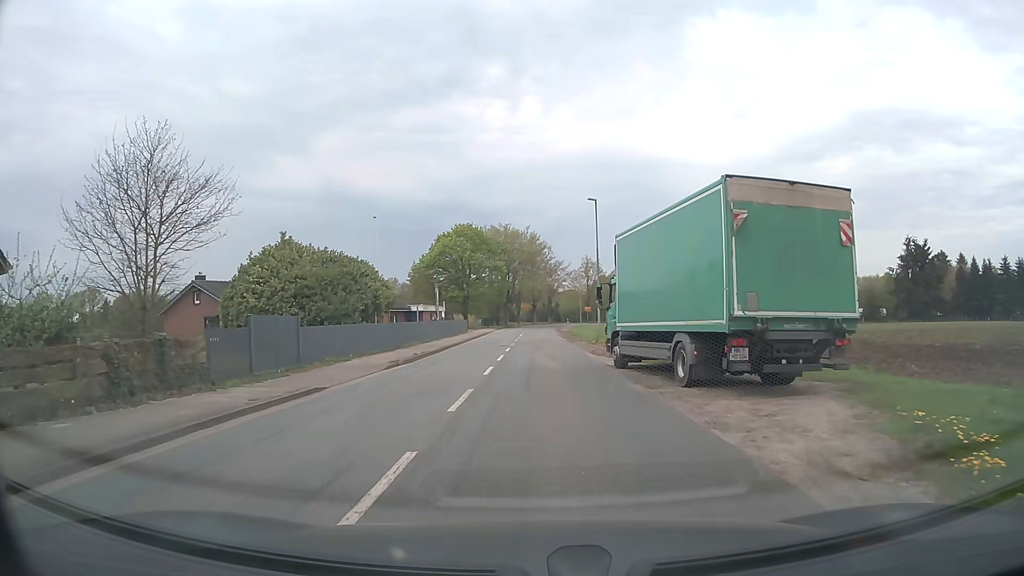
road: tertiary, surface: asphalt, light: Day
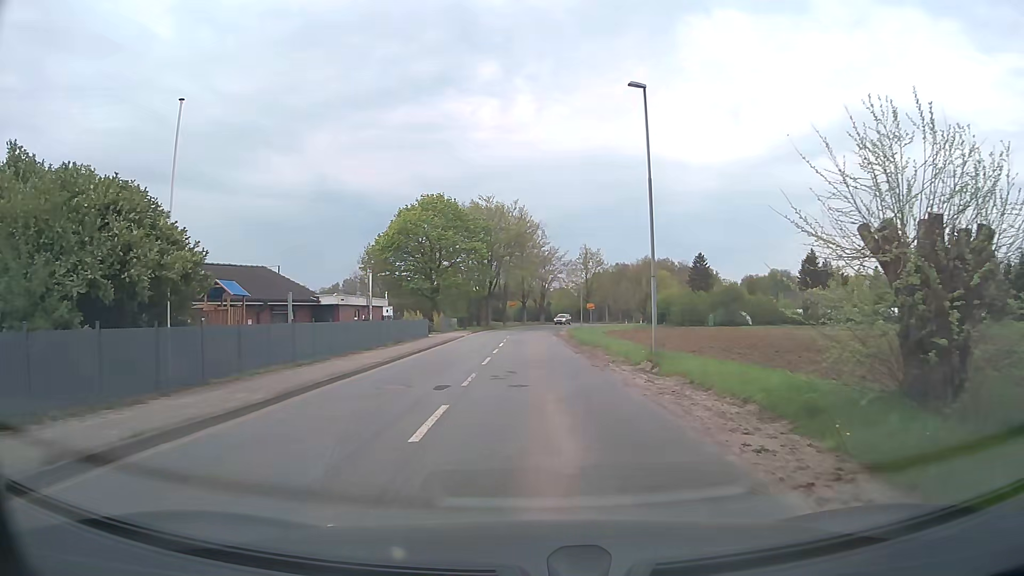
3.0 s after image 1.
(+0.1, +21.2) m; +1°
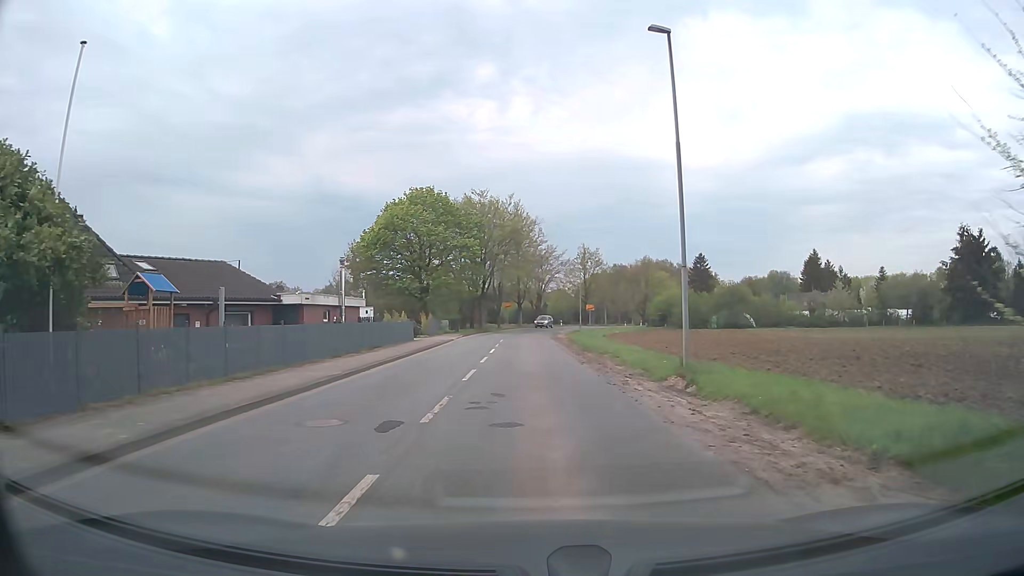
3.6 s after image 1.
(0.0, +4.7) m; -1°
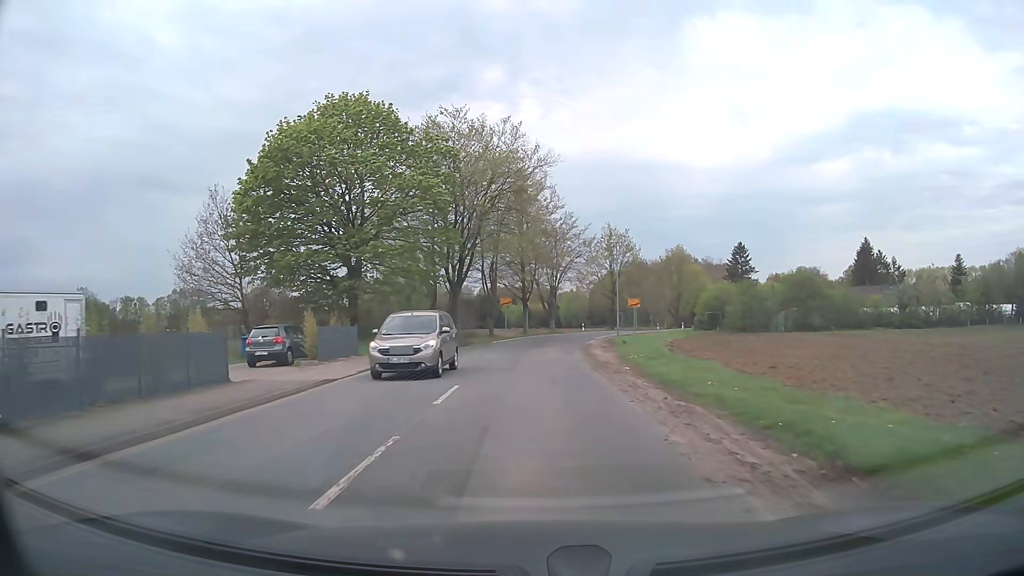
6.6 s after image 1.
(+0.1, +29.5) m; -1°
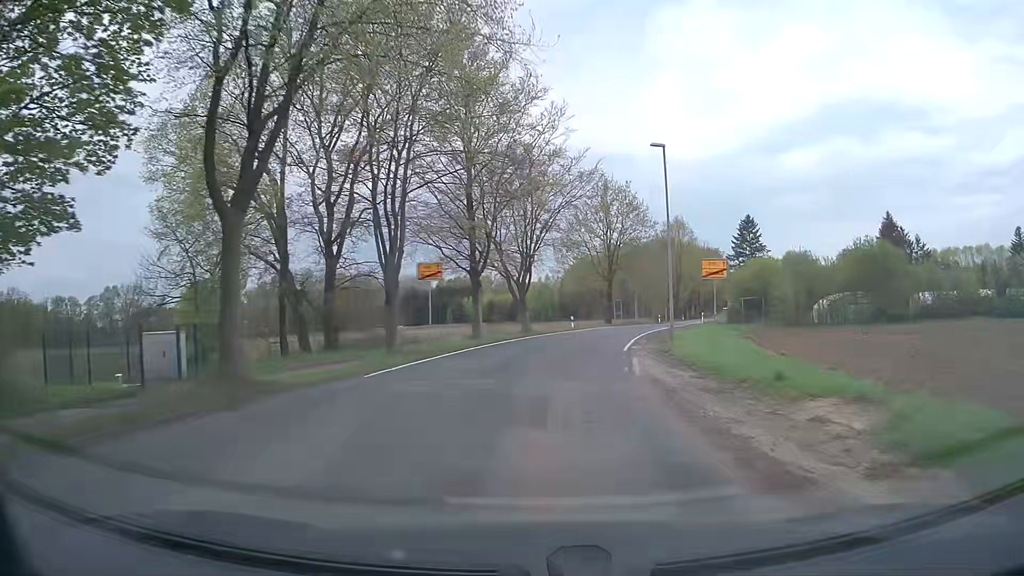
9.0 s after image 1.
(+0.3, +29.0) m; +3°
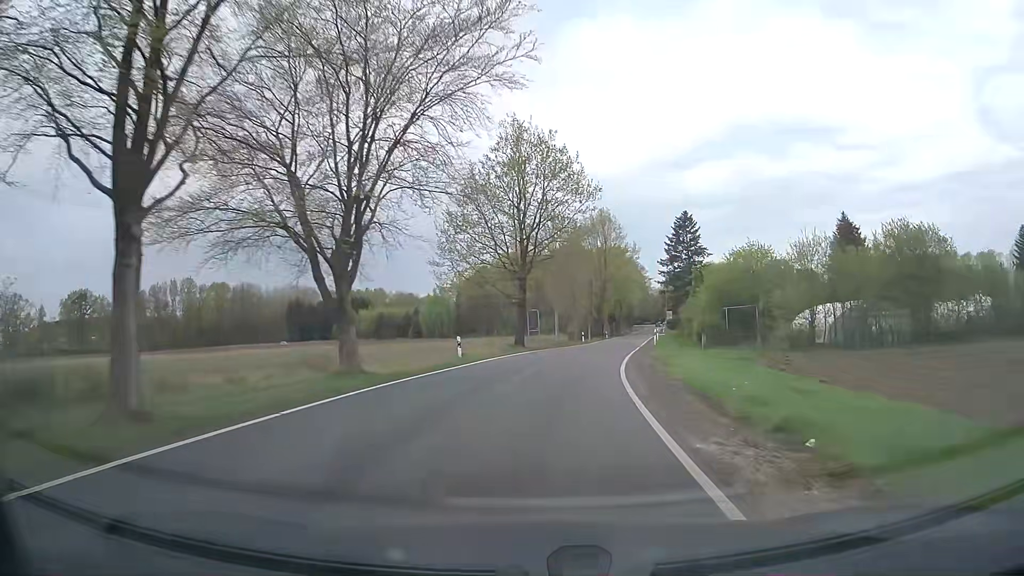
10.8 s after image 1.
(+1.5, +23.5) m; +8°
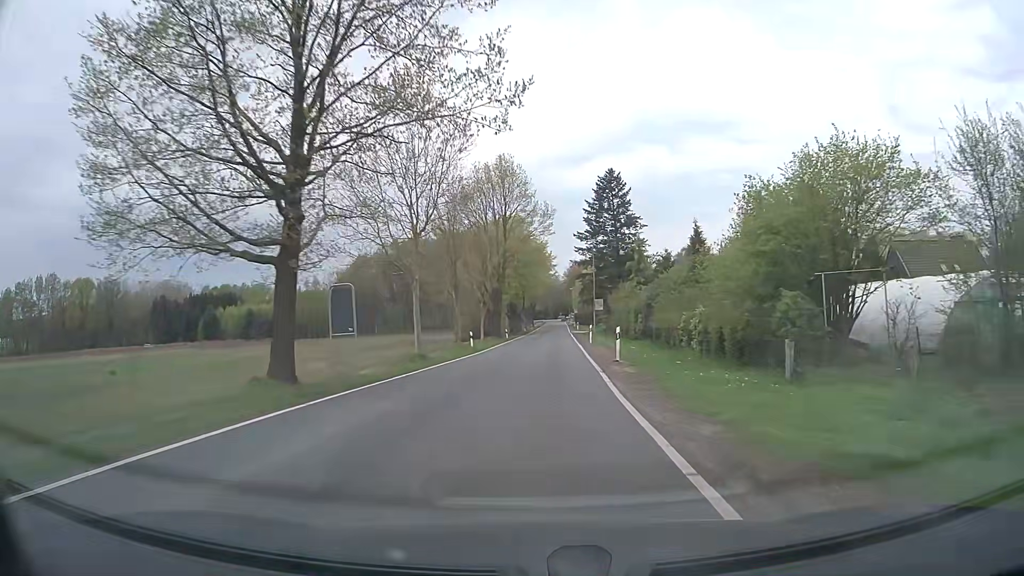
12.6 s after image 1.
(+2.2, +27.2) m; +9°
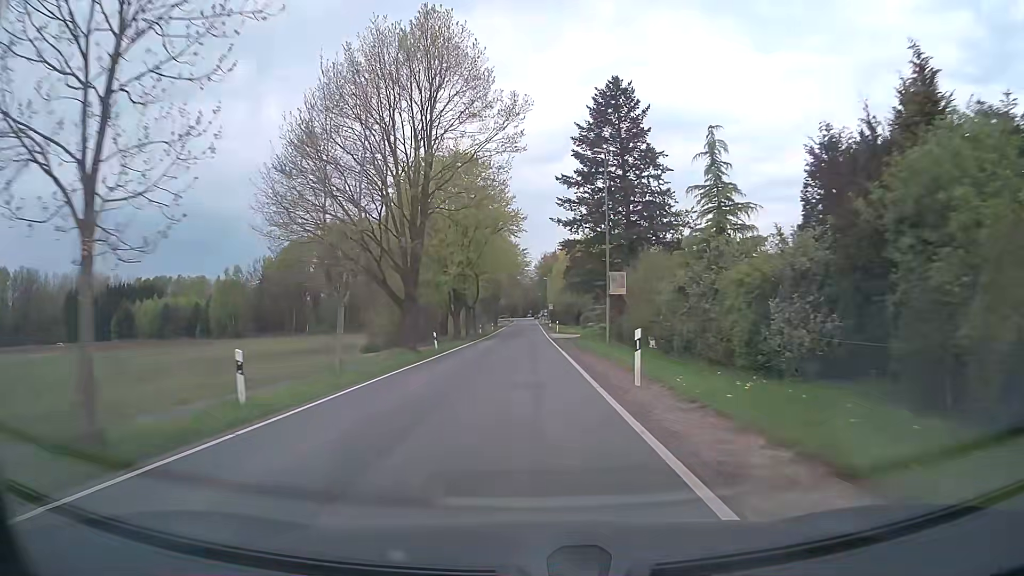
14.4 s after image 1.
(+1.1, +31.8) m; +3°
(0, +10) (0, +20) (0, +30) (0, +40) (0, +50) (0, +60) (0, +70) (0, +80) (0, +90) (0, +100) m
